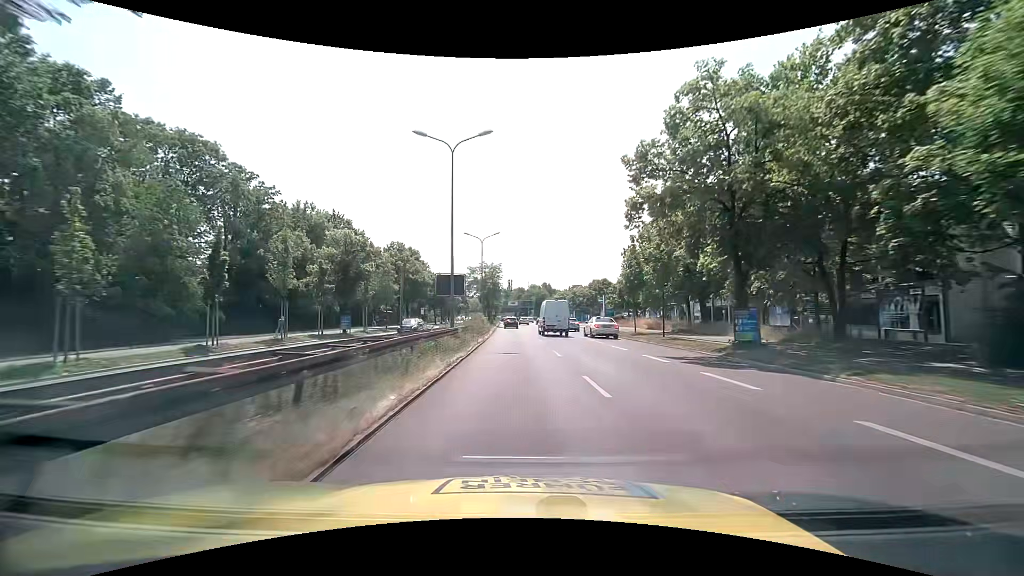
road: trunk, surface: asphalt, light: Day
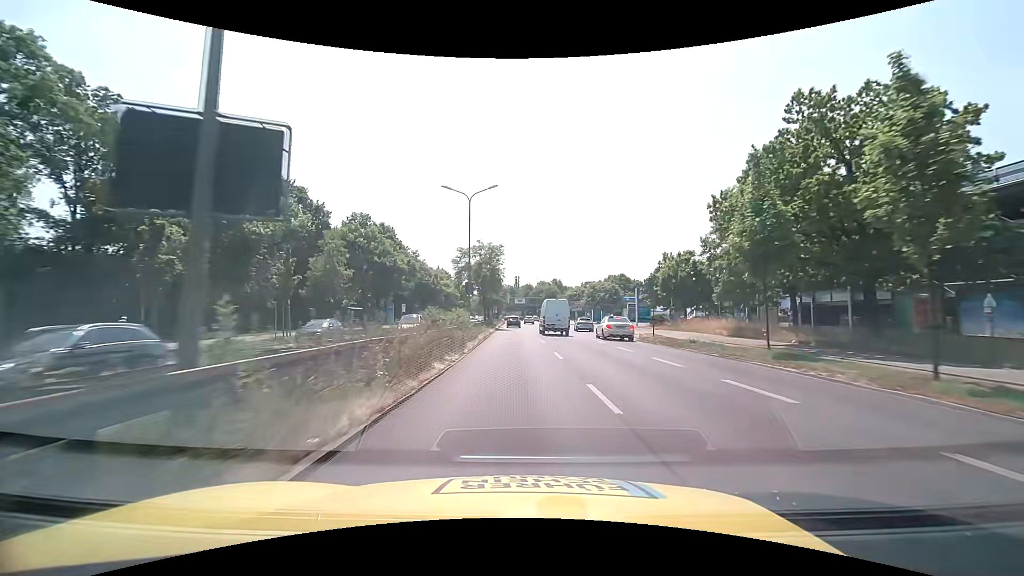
(-0.1, +19.5) m; 0°
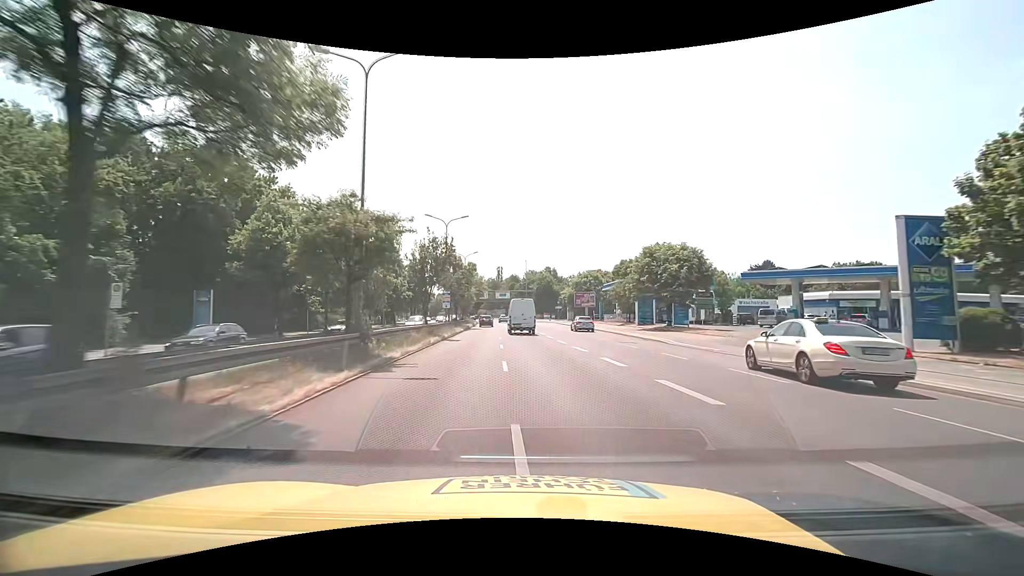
(0.0, +48.8) m; +1°
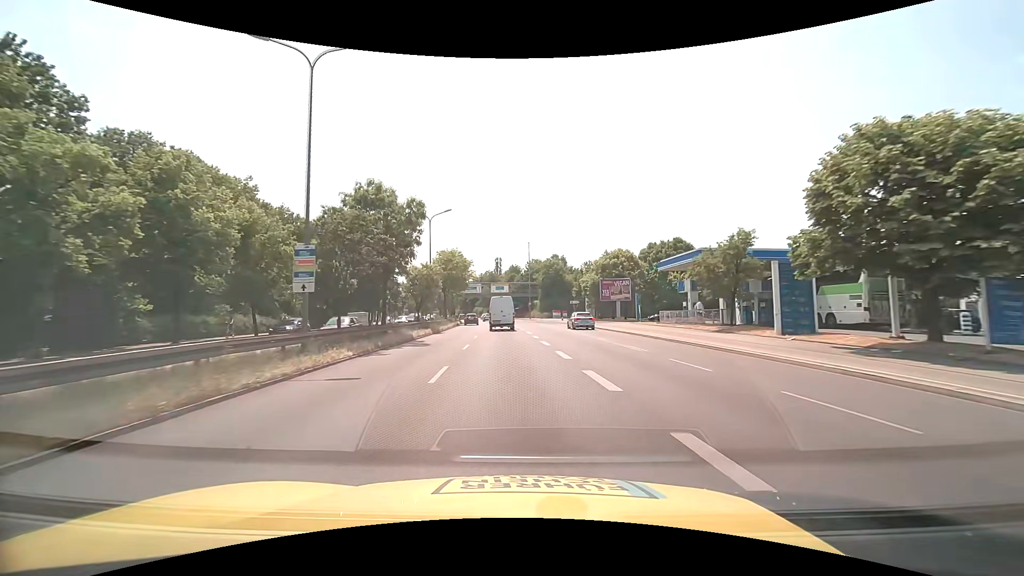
(0.0, +29.4) m; 0°
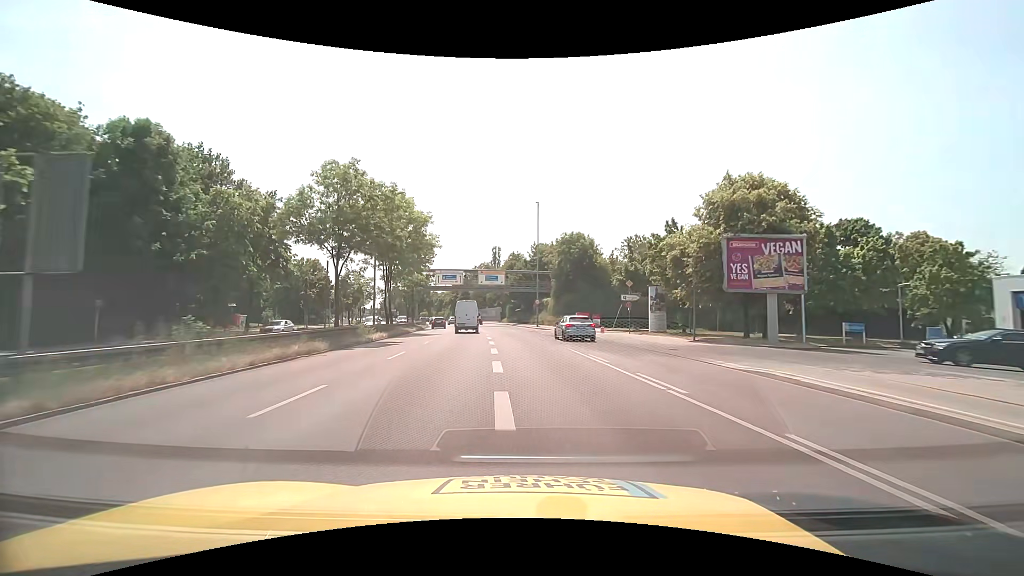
(0.0, +39.0) m; 0°
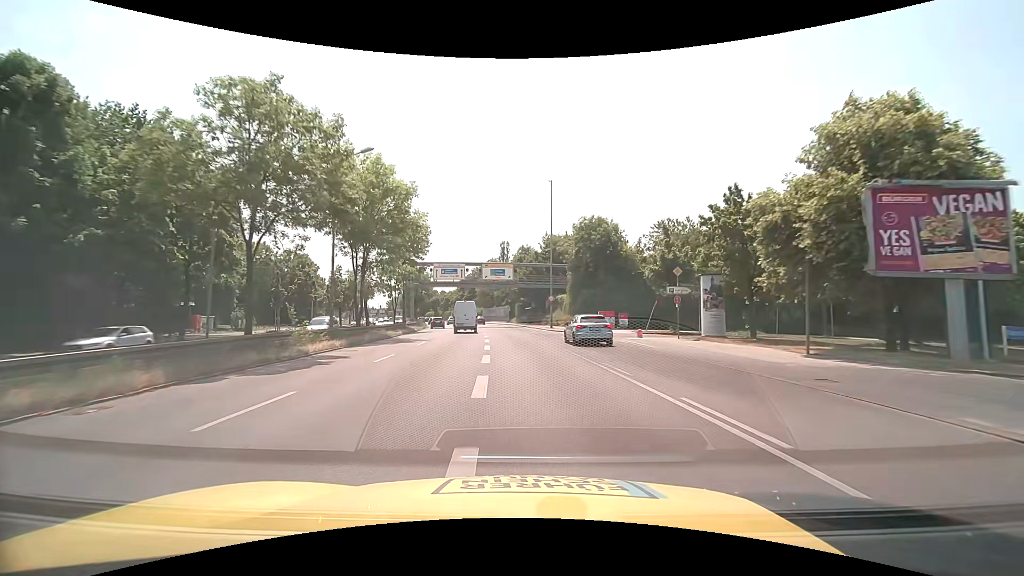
(-0.1, +9.7) m; -1°
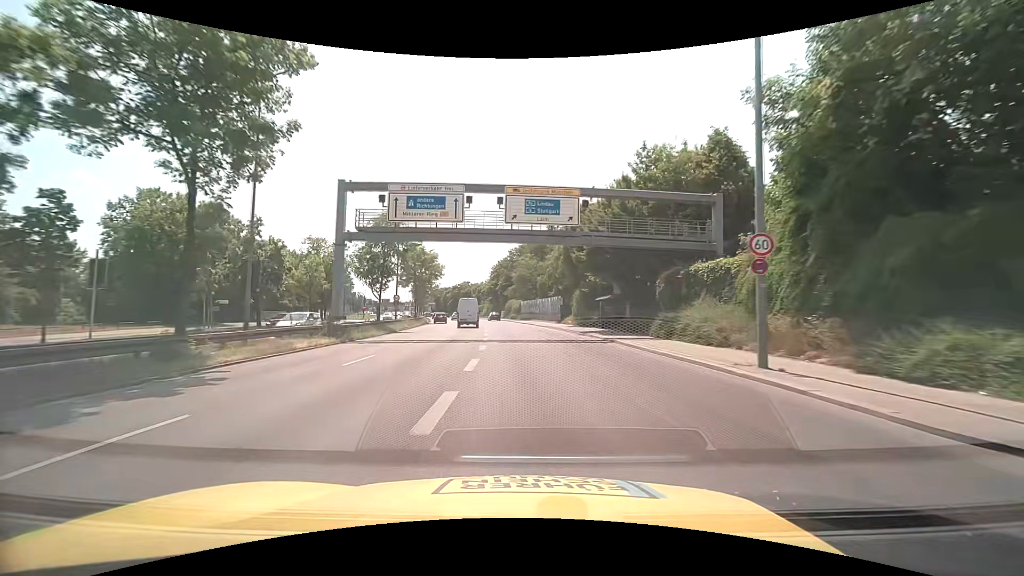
(-1.7, +38.6) m; -5°
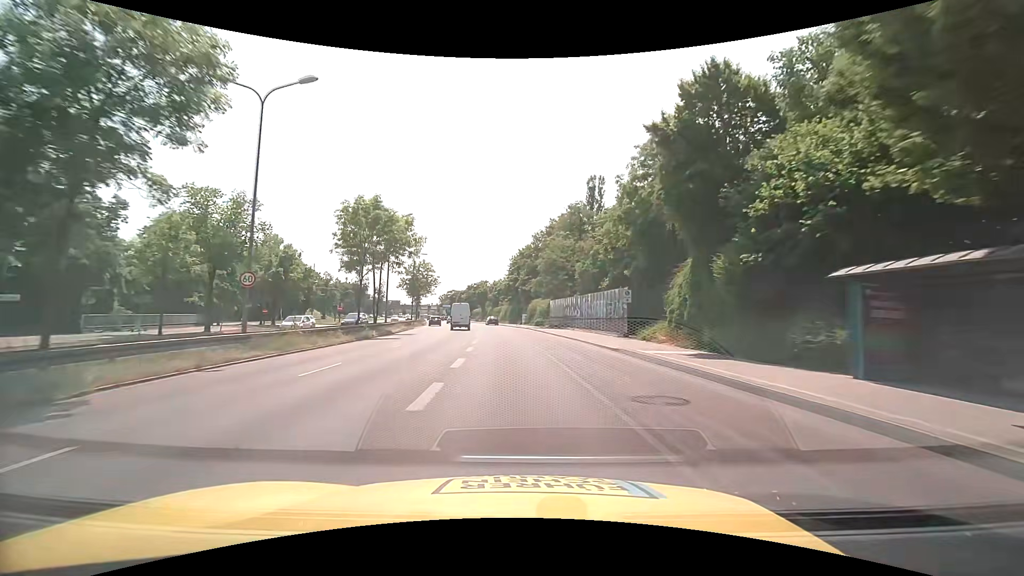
(-0.8, +28.6) m; -4°
(0, +10) (0, +20) (-1, +30) (-2, +40) (-3, +50) (-4, +60) (-5, +70) (-6, +80) (-7, +90) (-8, +100) m
